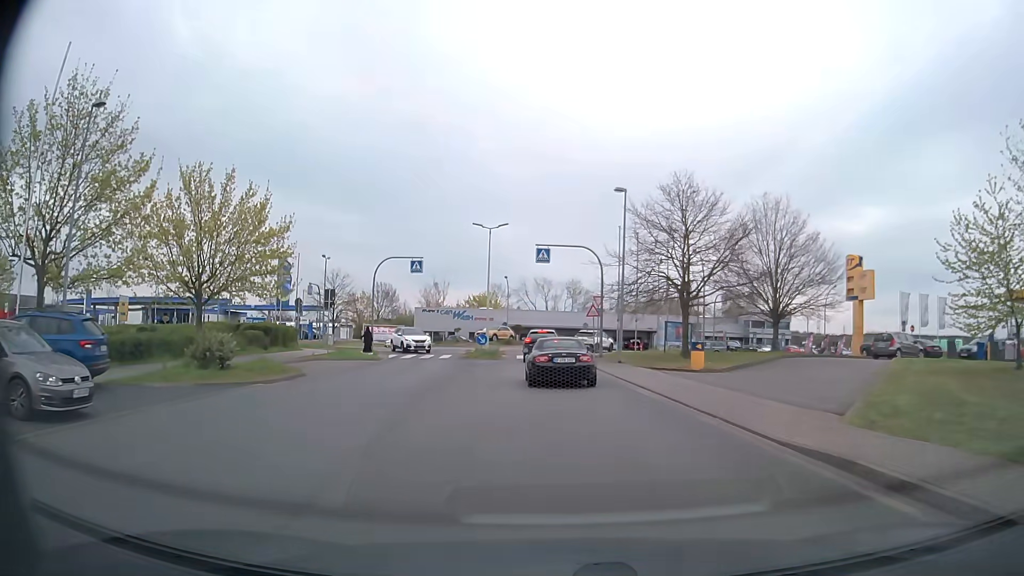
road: unclassified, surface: asphalt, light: Day
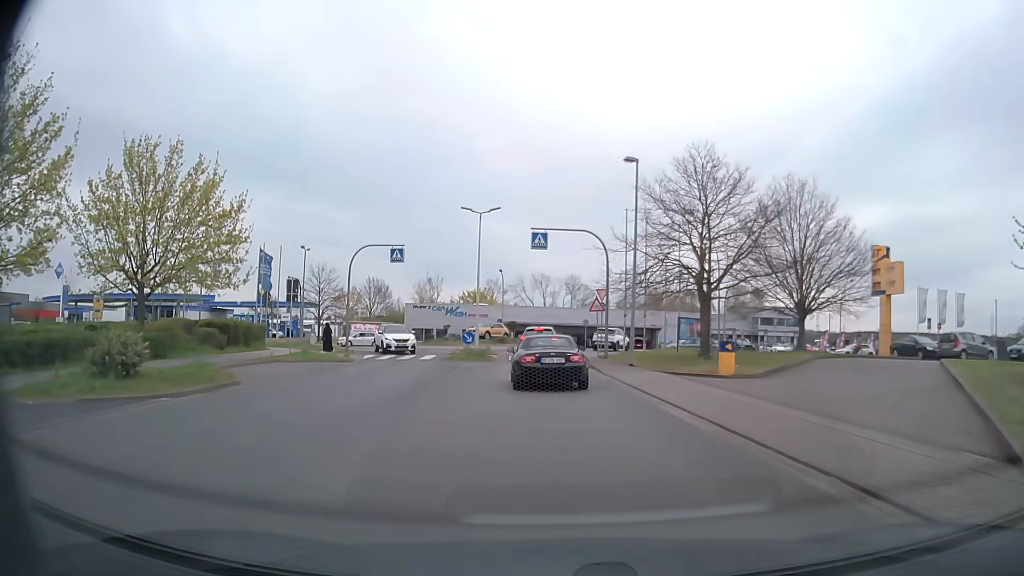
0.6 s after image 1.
(0.0, +4.8) m; +1°
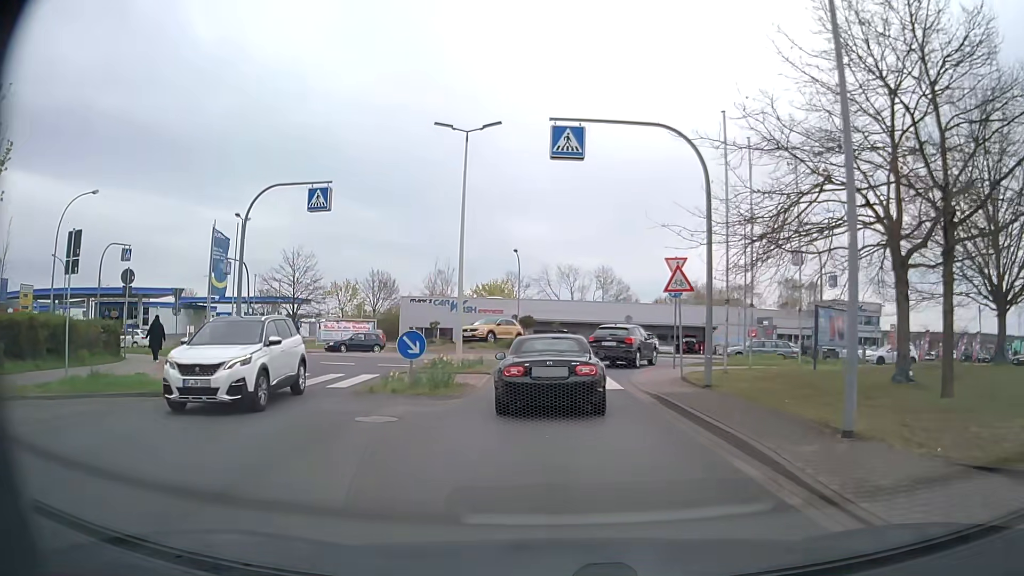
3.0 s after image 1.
(-0.5, +16.0) m; -3°
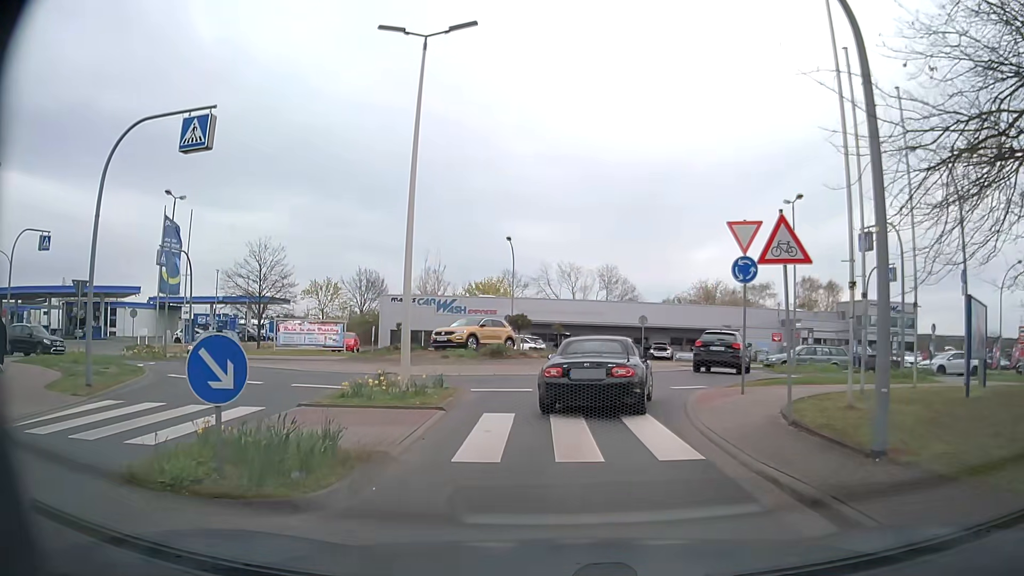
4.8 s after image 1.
(0.0, +8.0) m; +1°
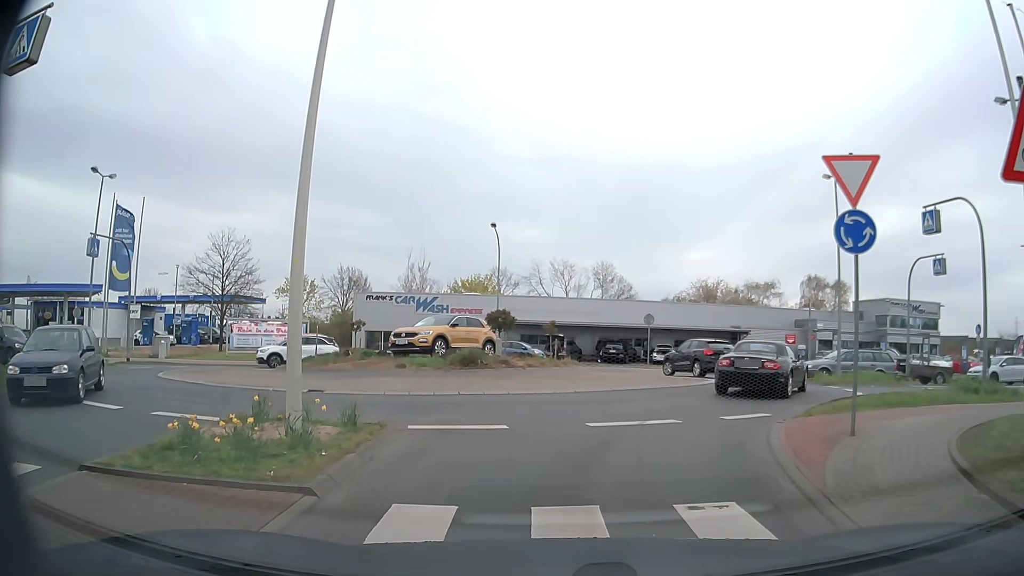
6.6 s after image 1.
(-0.1, +5.8) m; -1°
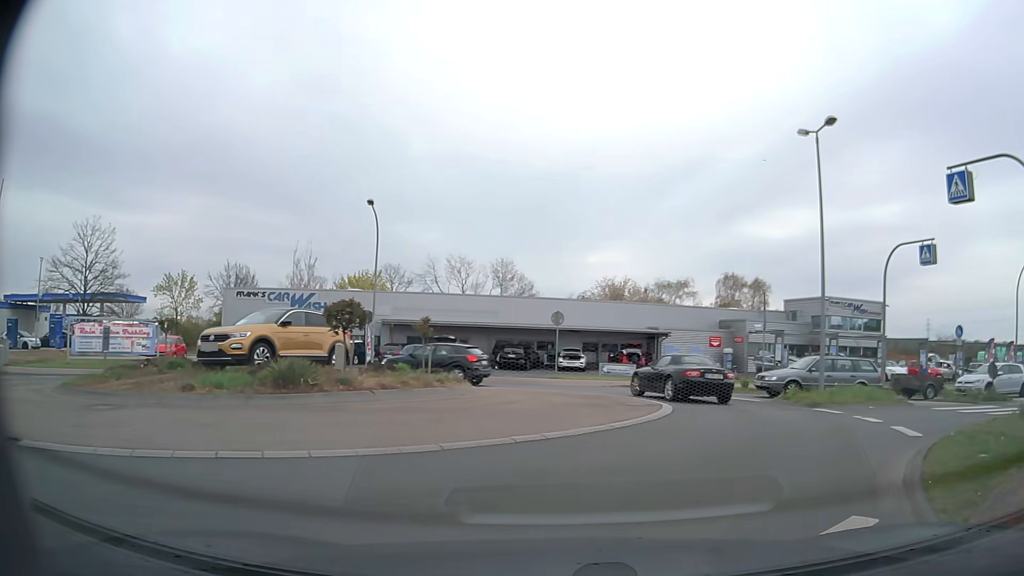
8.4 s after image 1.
(+0.3, +7.2) m; +8°
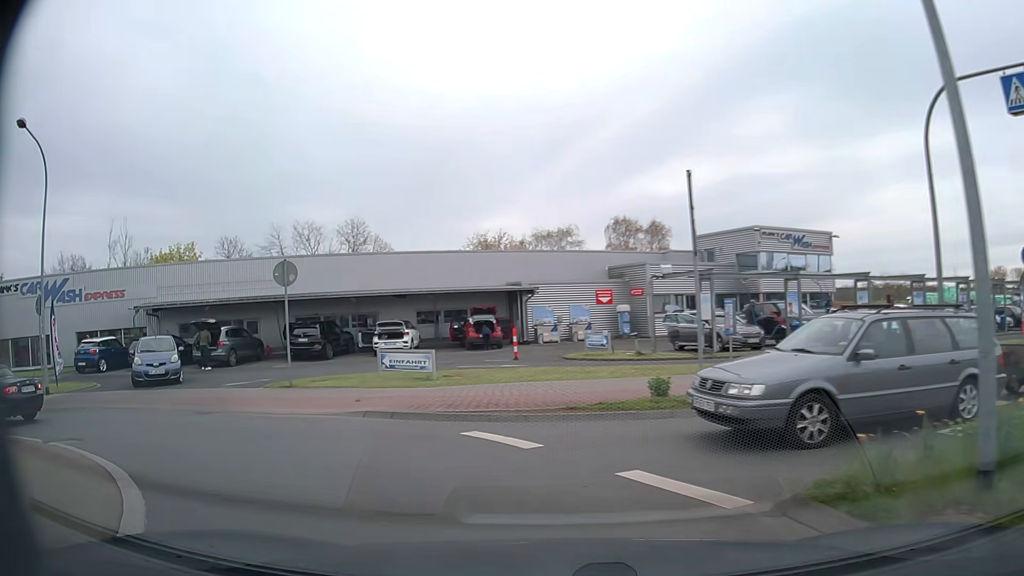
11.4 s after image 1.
(+3.9, +14.3) m; +9°
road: tertiary
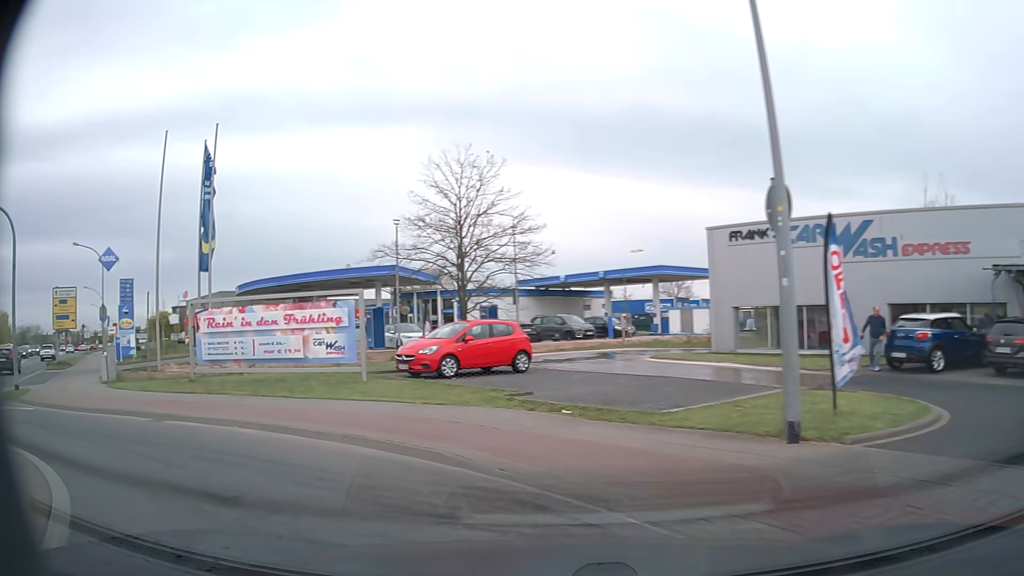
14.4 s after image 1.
(-7.5, +11.3) m; -71°
(-4, +9) (-14, +12) (-22, +18) (-28, +26) (-34, +34) (-40, +41) (-47, +49) (-53, +57) (-59, +65) (-65, +73) m
